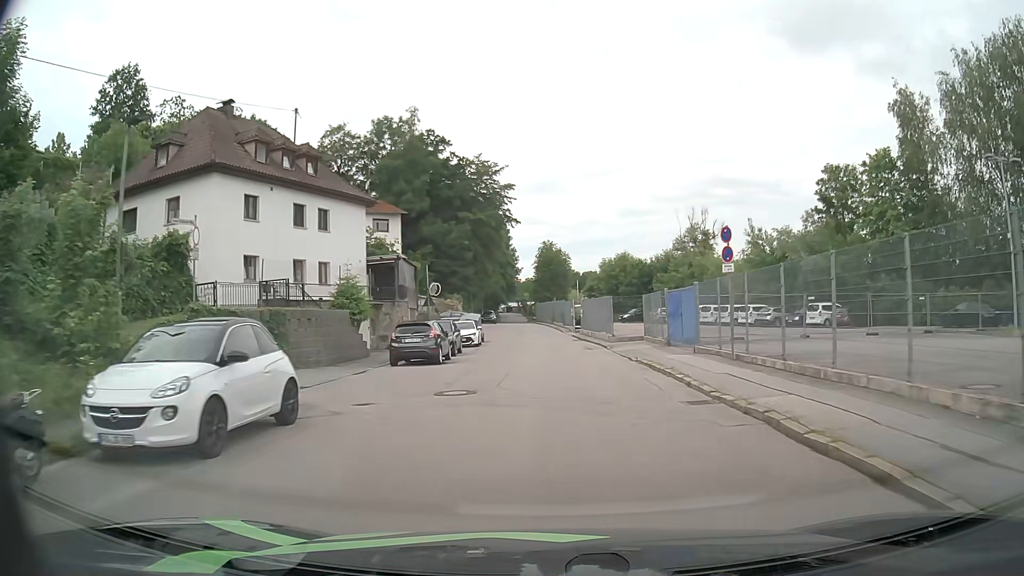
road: residential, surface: asphalt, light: Day
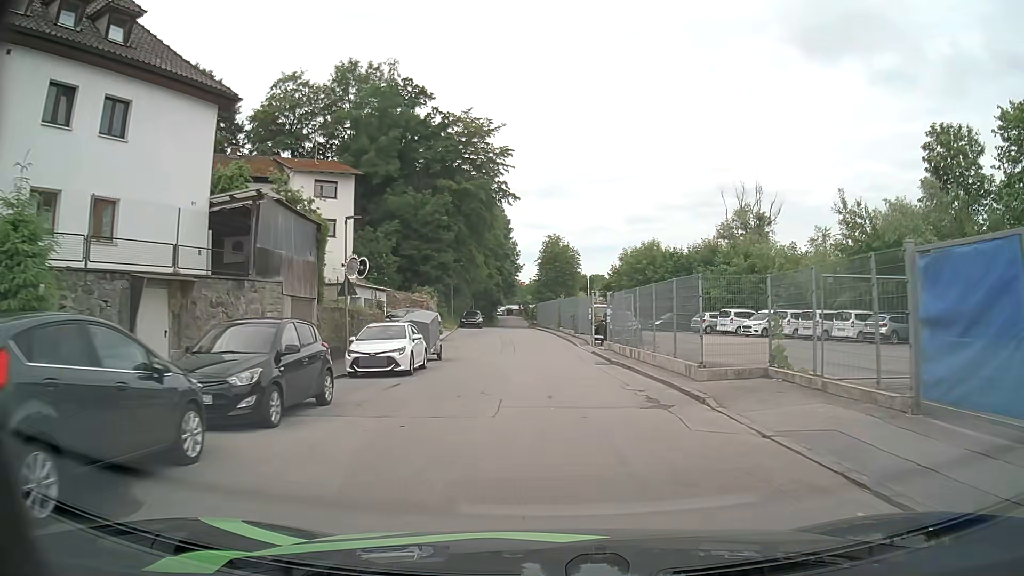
(0.0, +18.3) m; -1°
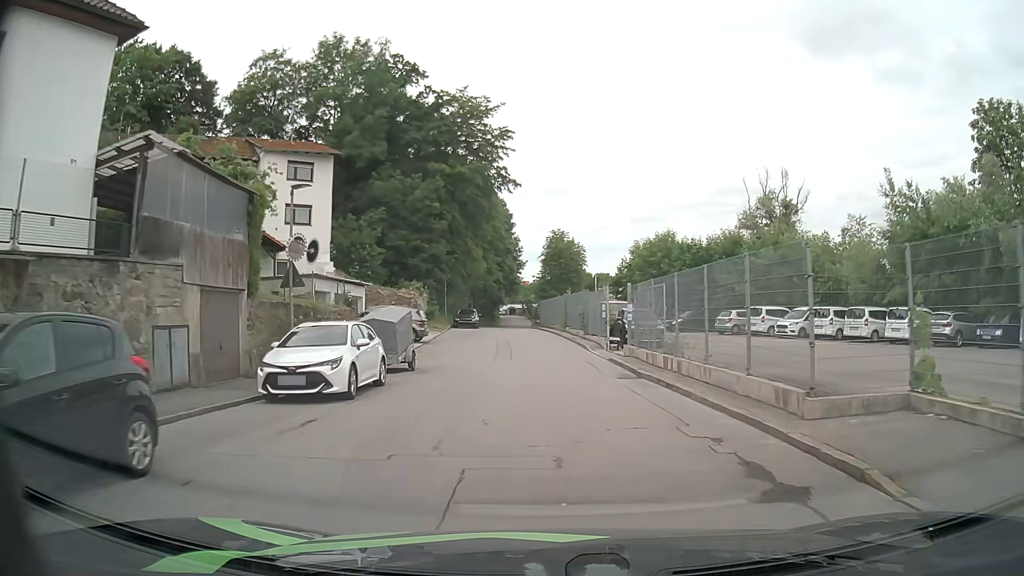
(0.0, +5.9) m; 0°
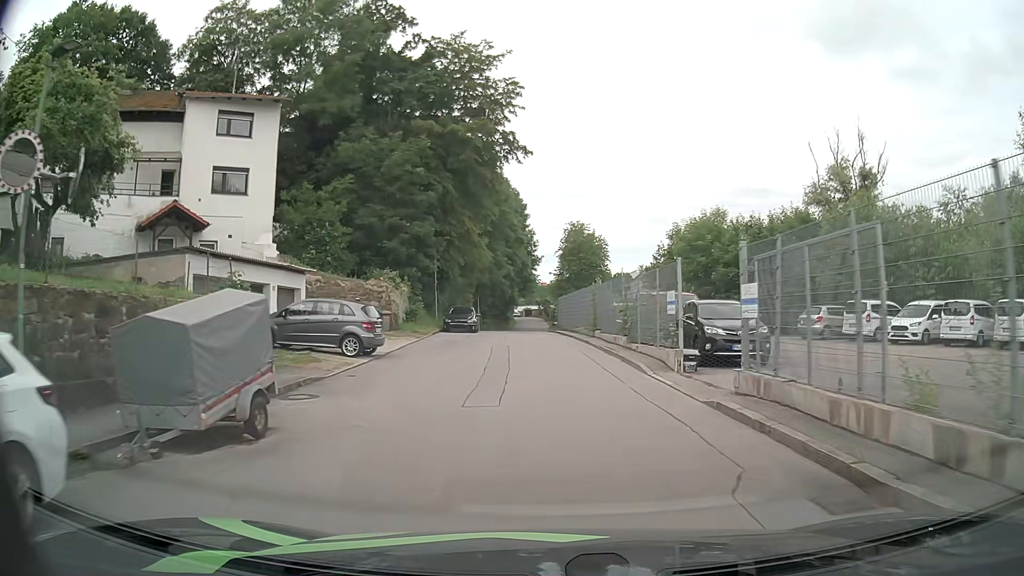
(-0.1, +11.6) m; -2°
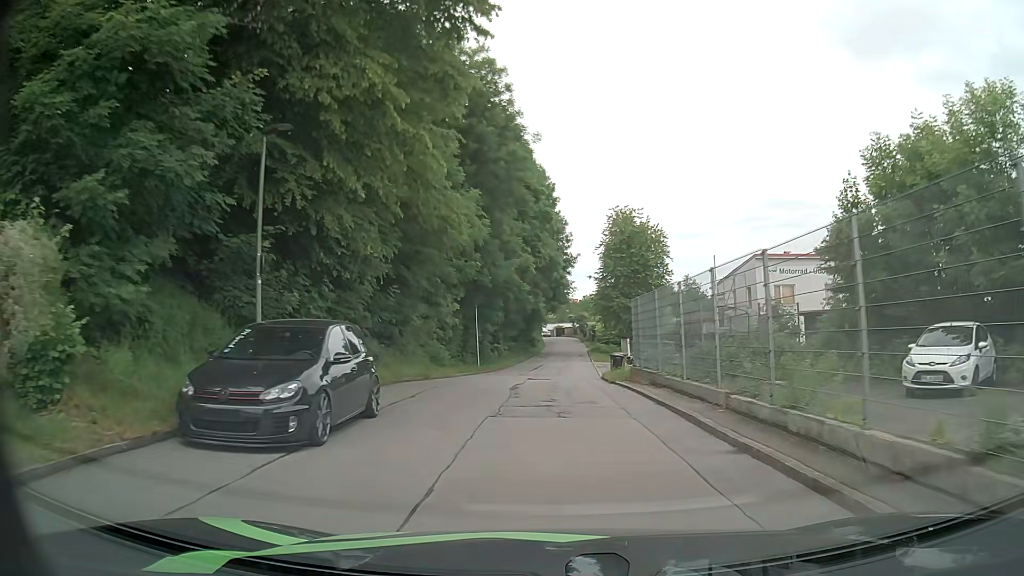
(-0.8, +28.5) m; -2°
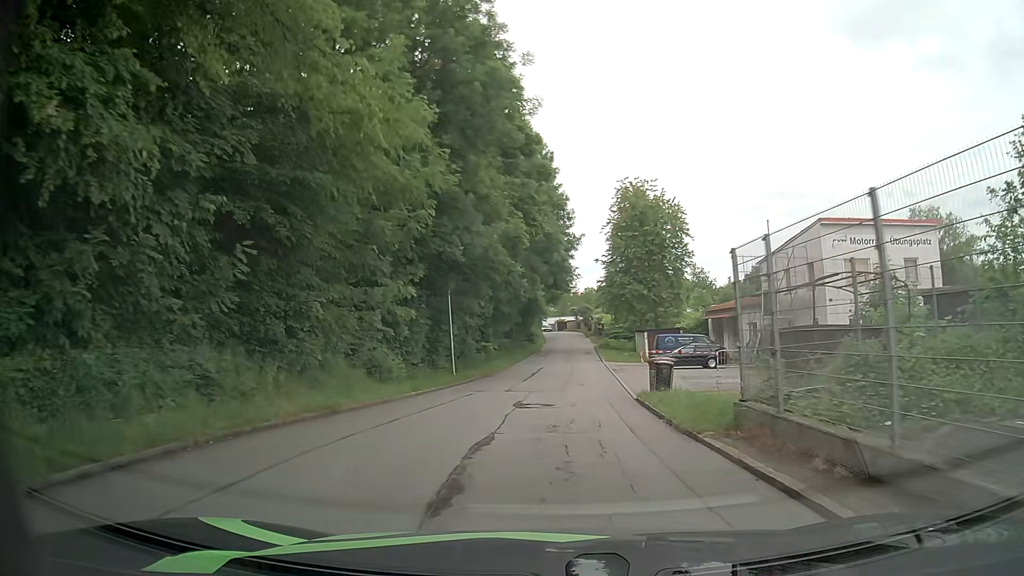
(0.0, +11.2) m; 0°
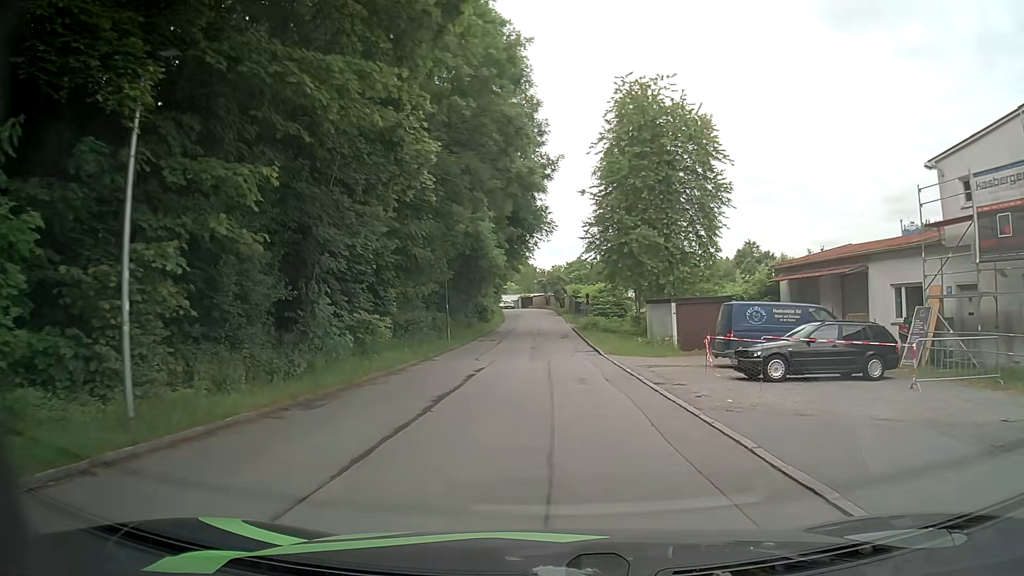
(+0.3, +23.0) m; +2°
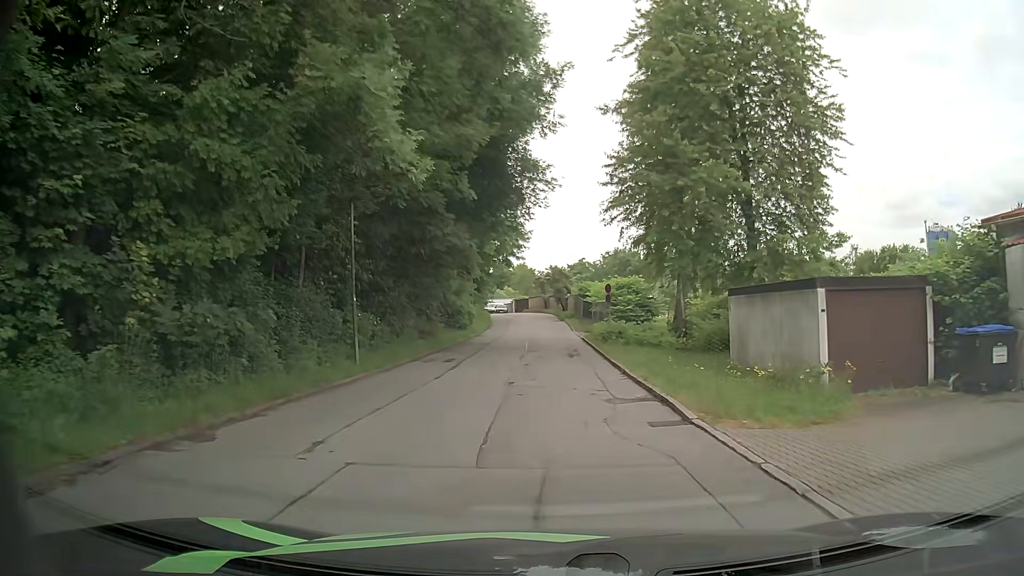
(0.0, +16.9) m; +1°
